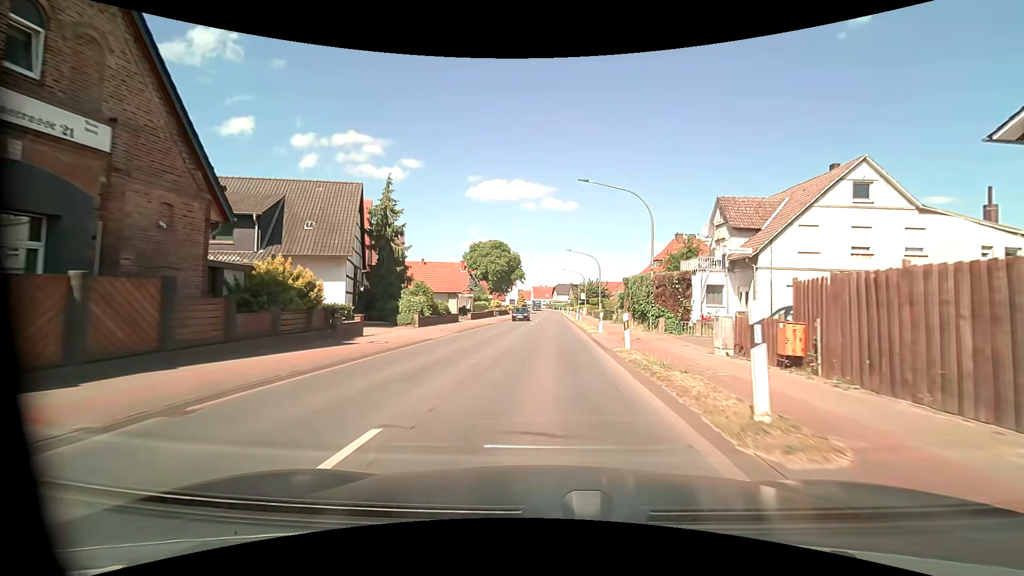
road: primary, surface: asphalt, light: Day
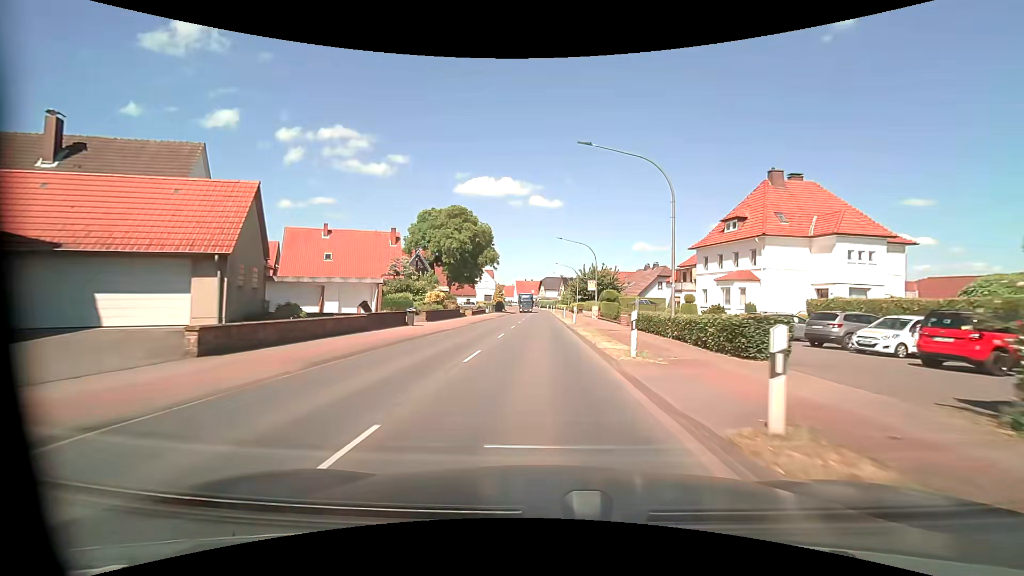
(+0.6, +36.8) m; +2°
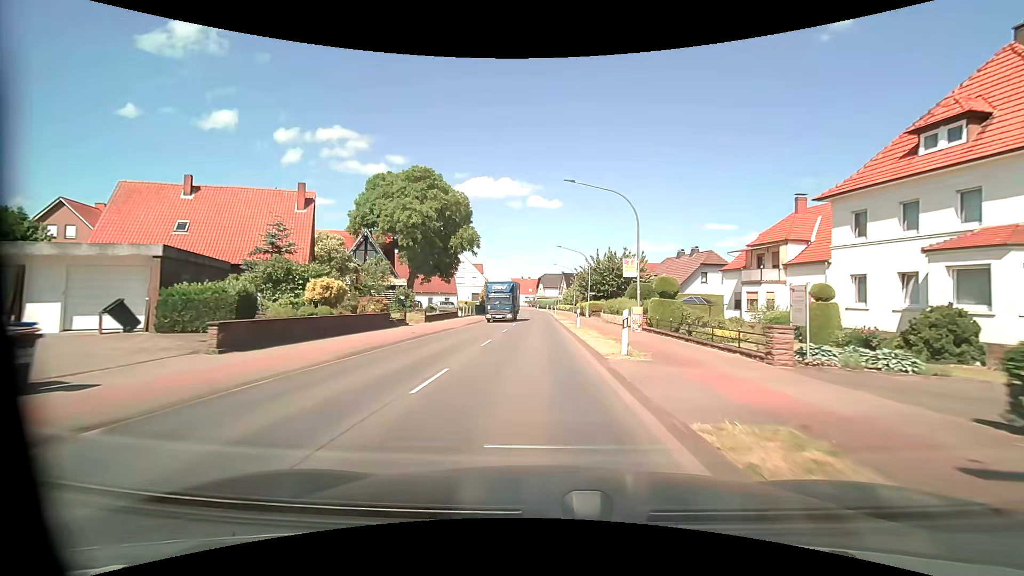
(0.0, +22.0) m; 0°
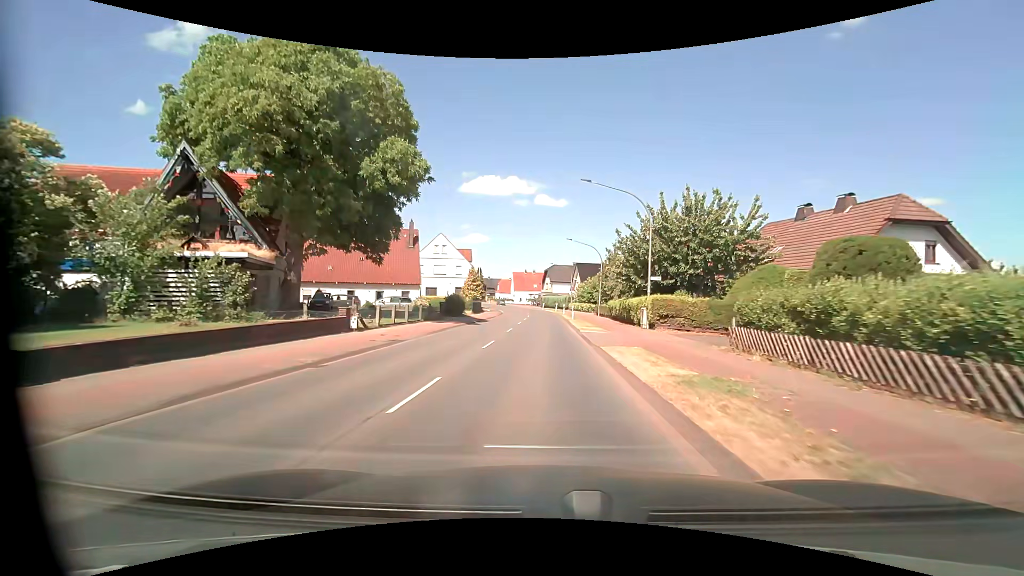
(-0.1, +28.7) m; -1°
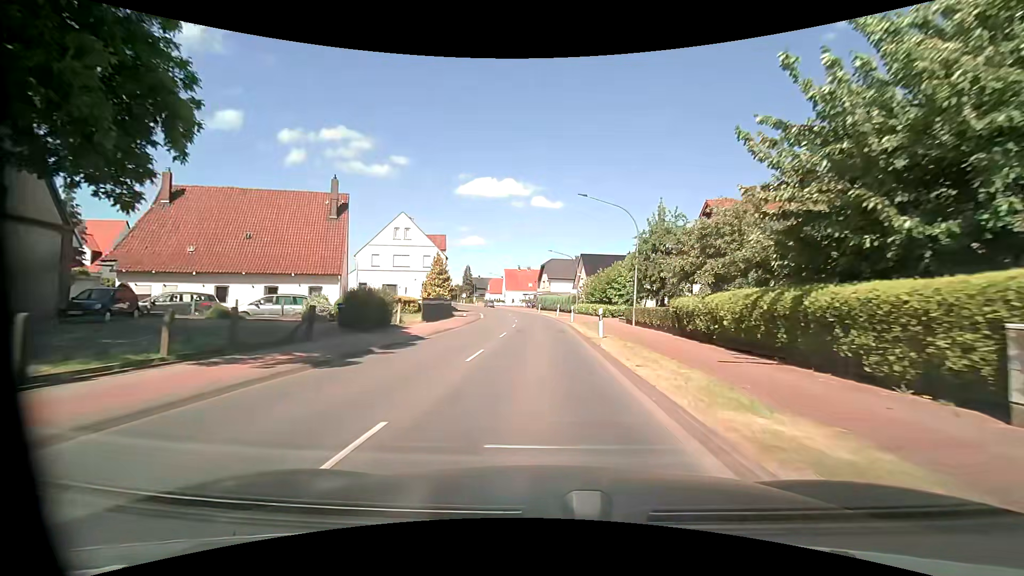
(0.0, +21.4) m; 0°
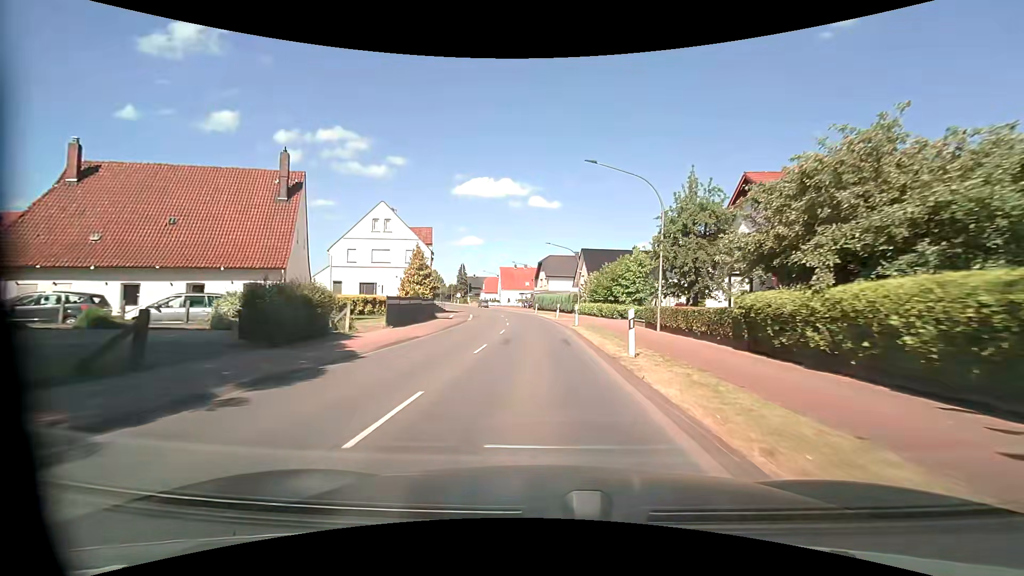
(0.0, +7.1) m; 0°
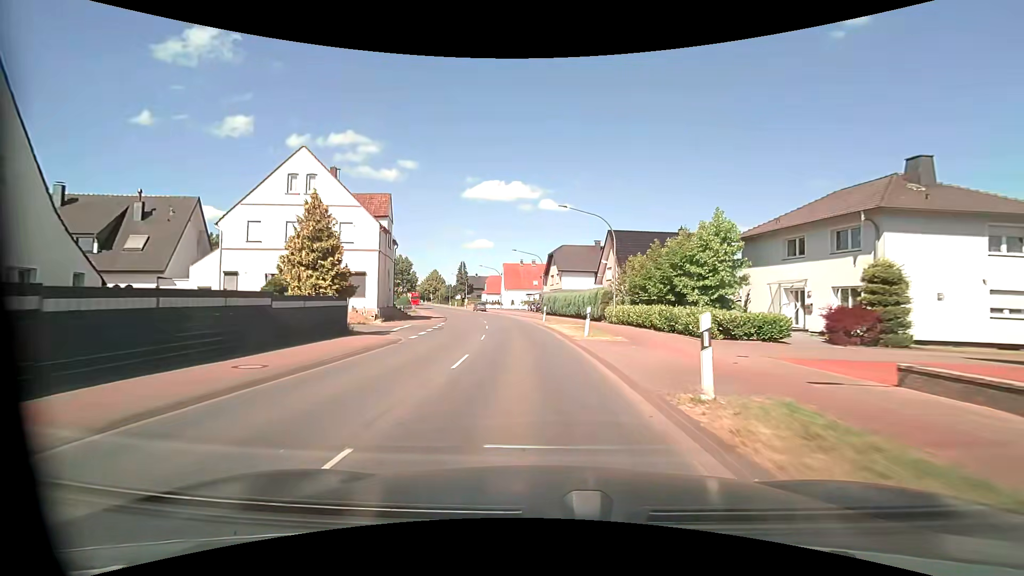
(-0.1, +21.2) m; -1°
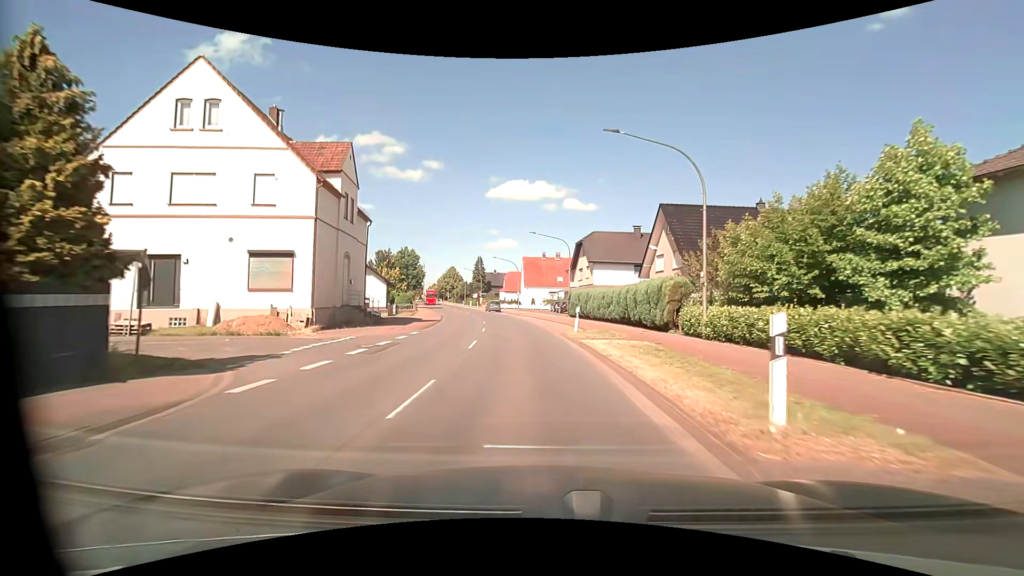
(-0.3, +14.0) m; -3°
(0, +10) (-1, +20) (-2, +30) (-3, +40) (-5, +50) (-7, +59) (-9, +69) (-12, +79) (-14, +89) (-17, +98) m
